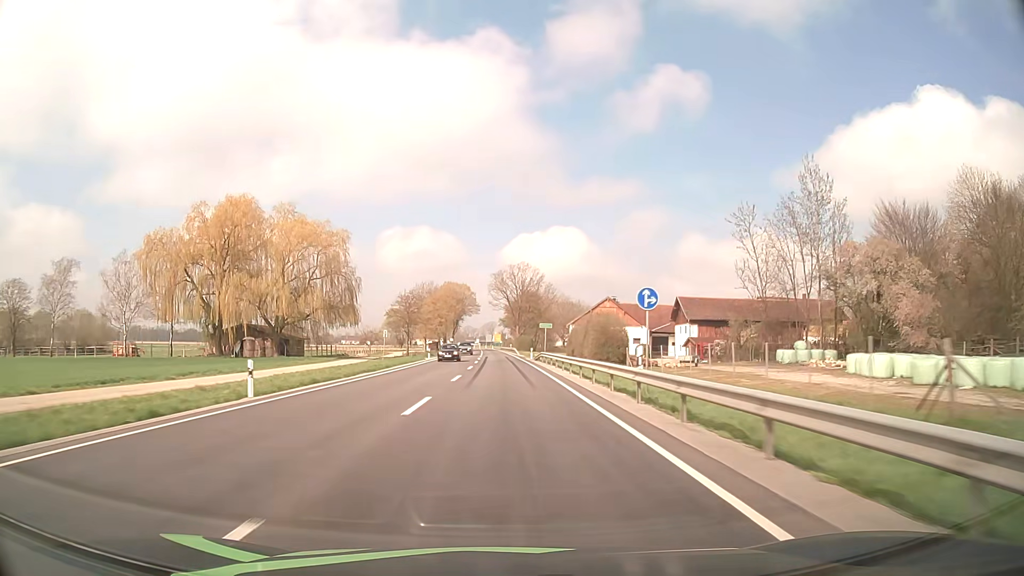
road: primary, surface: asphalt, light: Day
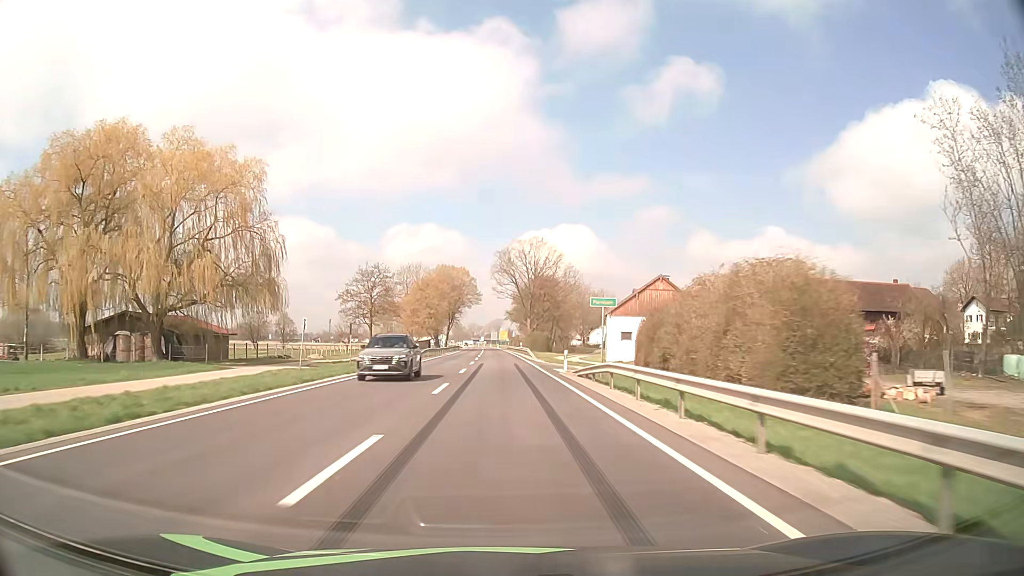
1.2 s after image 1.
(-0.2, +31.7) m; -1°
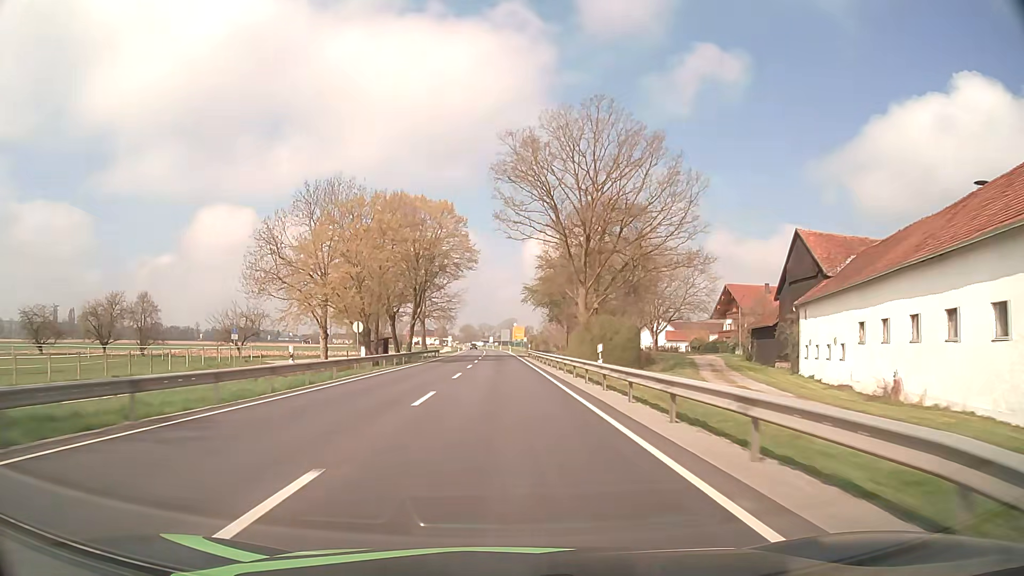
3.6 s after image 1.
(-0.6, +63.3) m; -1°
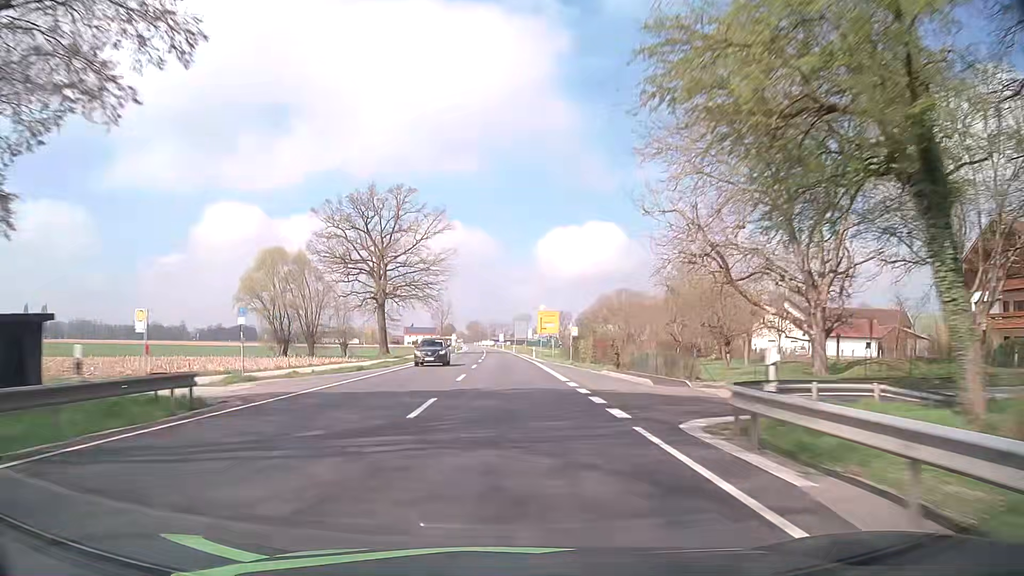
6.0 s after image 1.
(-0.7, +63.3) m; -1°
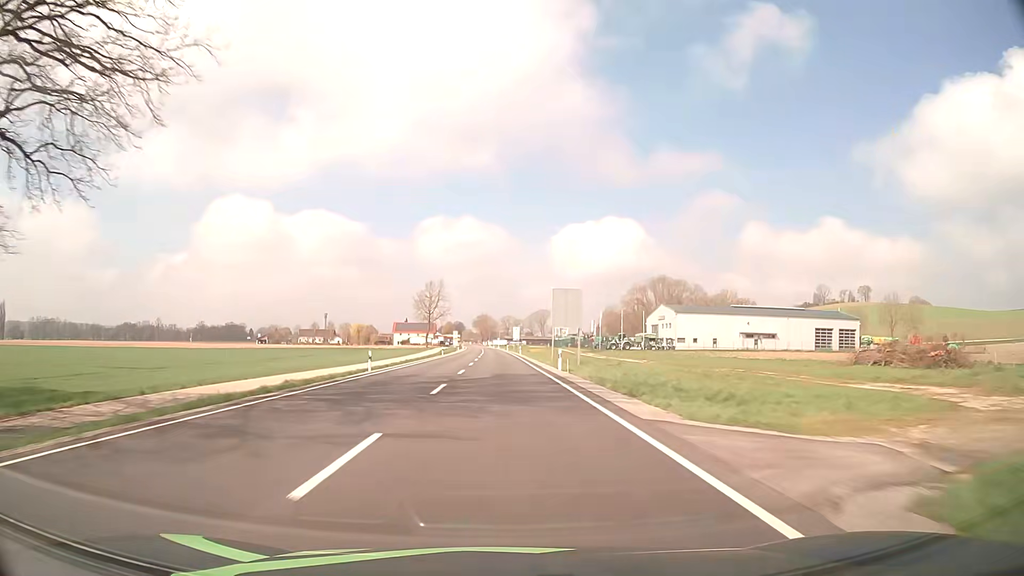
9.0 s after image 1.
(-1.3, +79.3) m; -2°
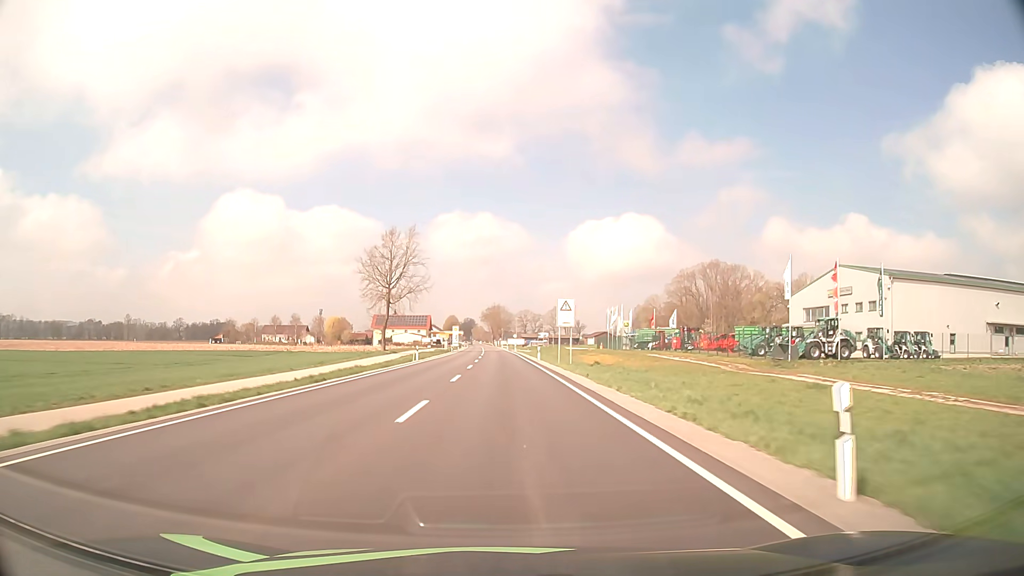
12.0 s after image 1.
(-0.9, +79.3) m; -1°
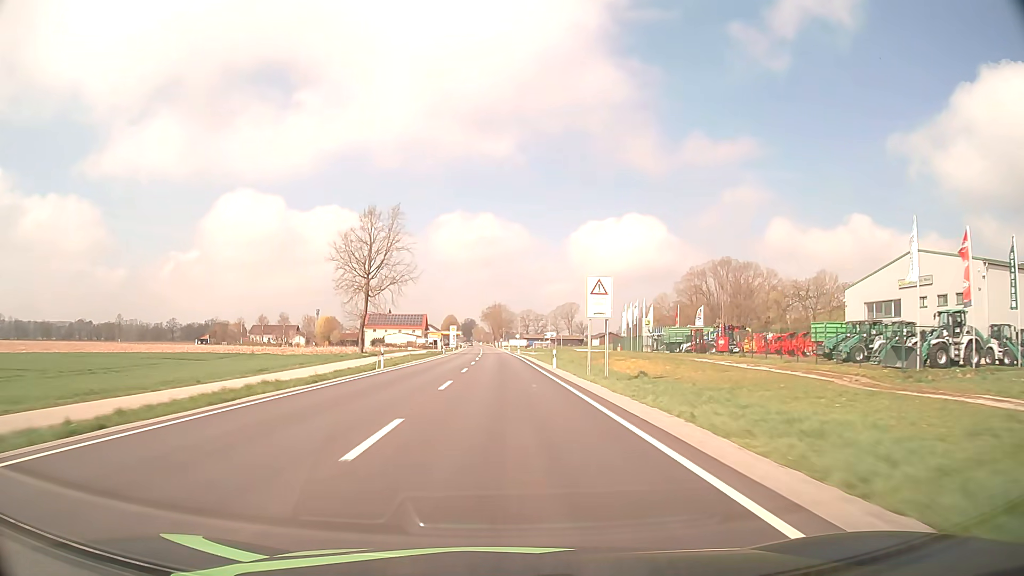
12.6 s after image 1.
(0.0, +15.9) m; 0°
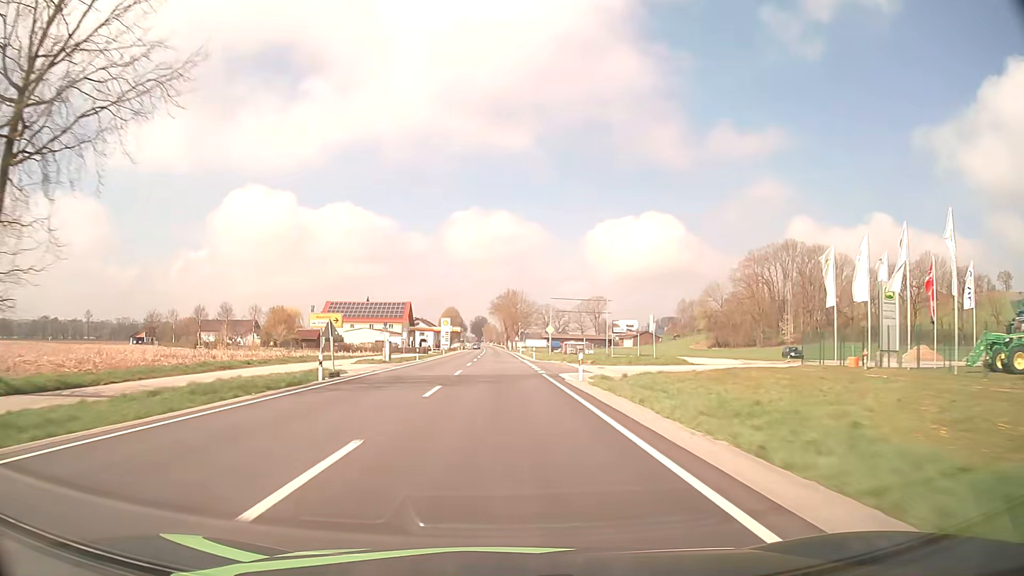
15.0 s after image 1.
(-0.5, +63.3) m; -1°
(0, +10) (0, +20) (0, +30) (0, +40) (0, +50) (-1, +60) (-1, +70) (-1, +80) (-1, +90) (-1, +100) m
